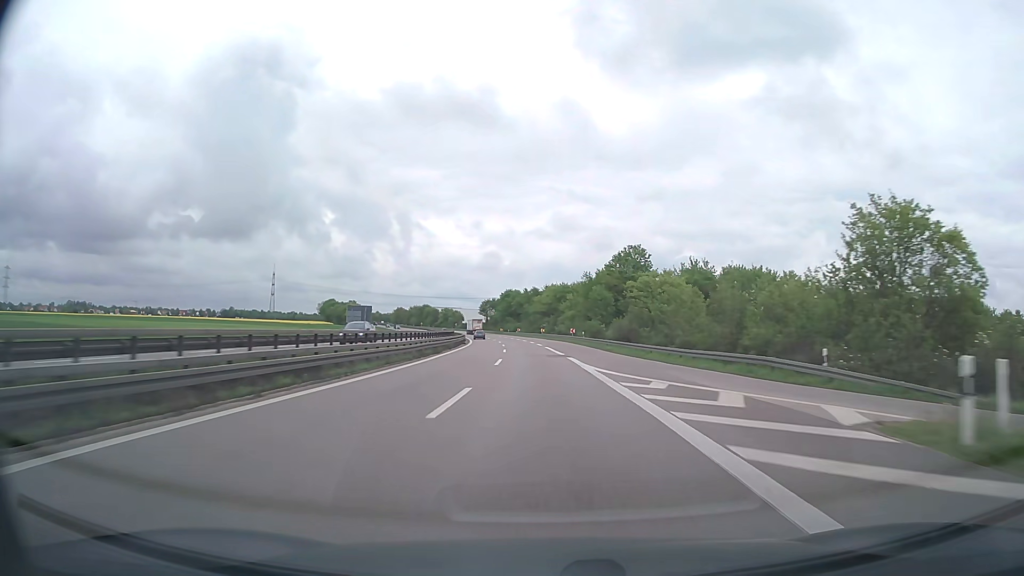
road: trunk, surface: asphalt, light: Day
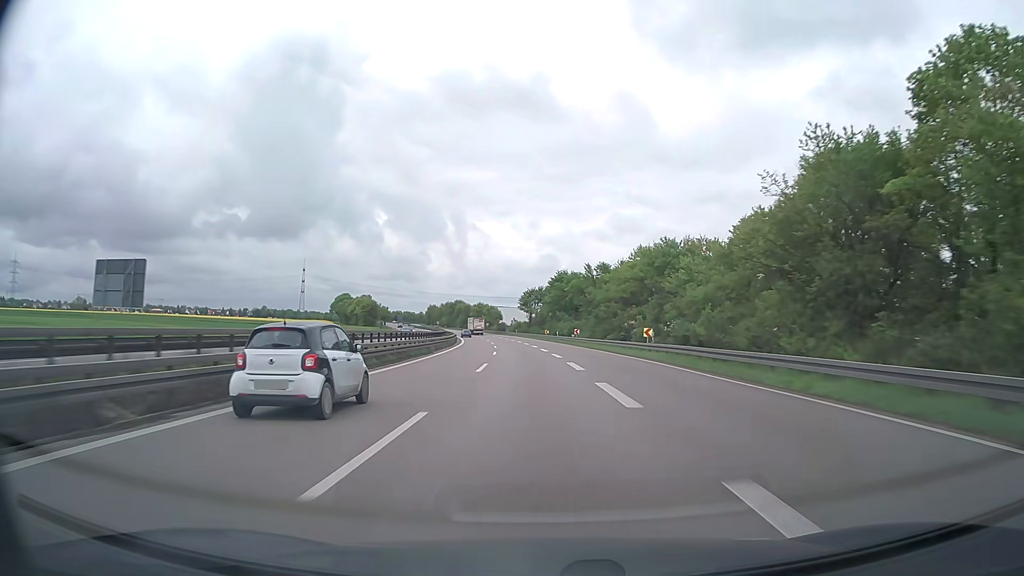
(-2.9, +77.4) m; -5°
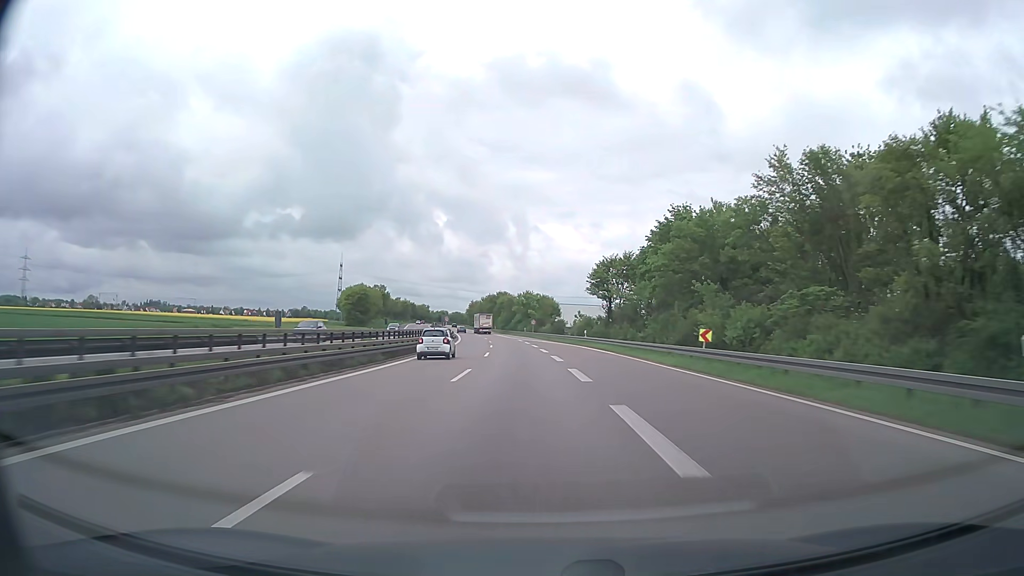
(-3.6, +77.4) m; -5°
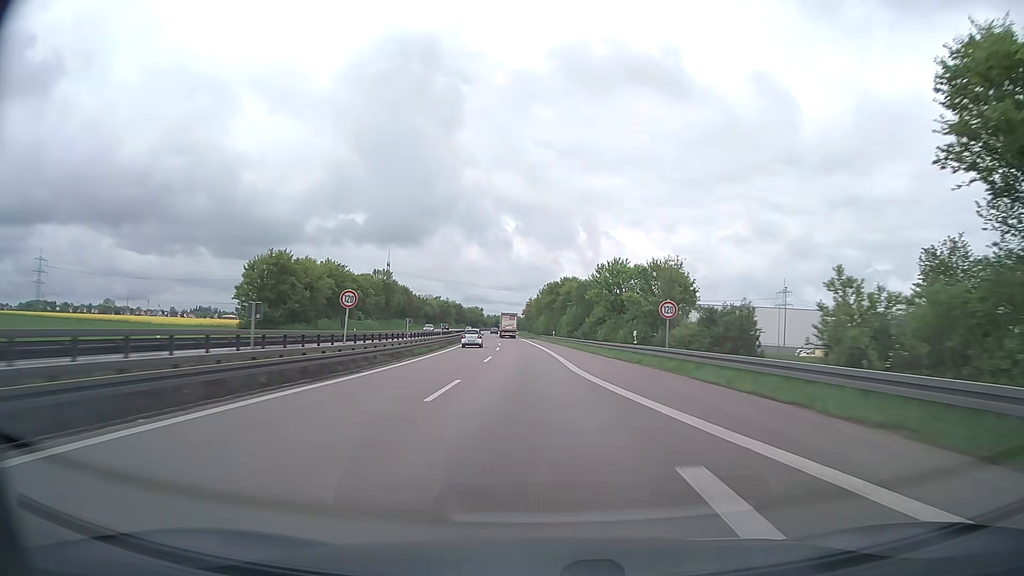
(-3.9, +77.3) m; -6°
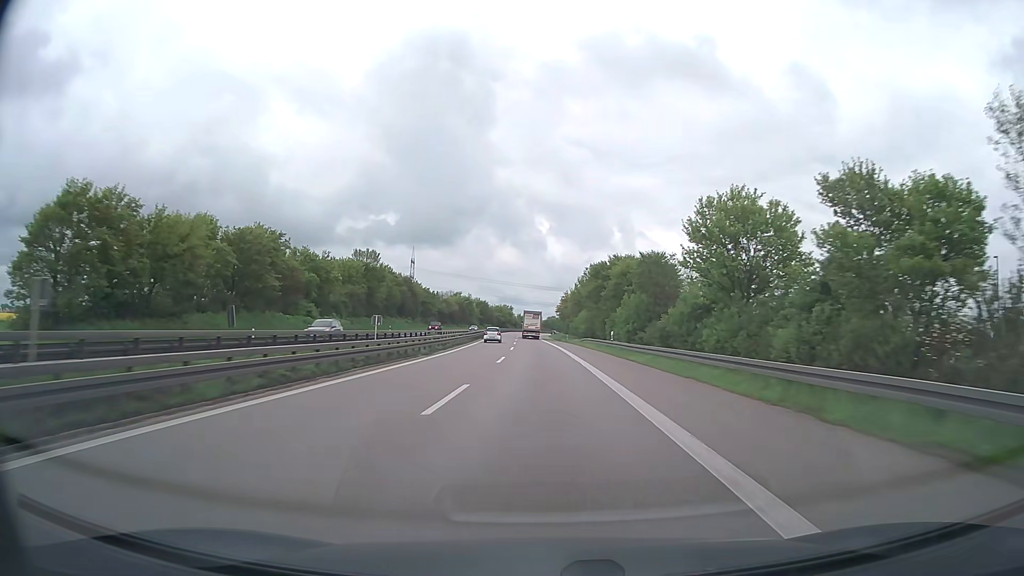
(-1.0, +38.6) m; -3°
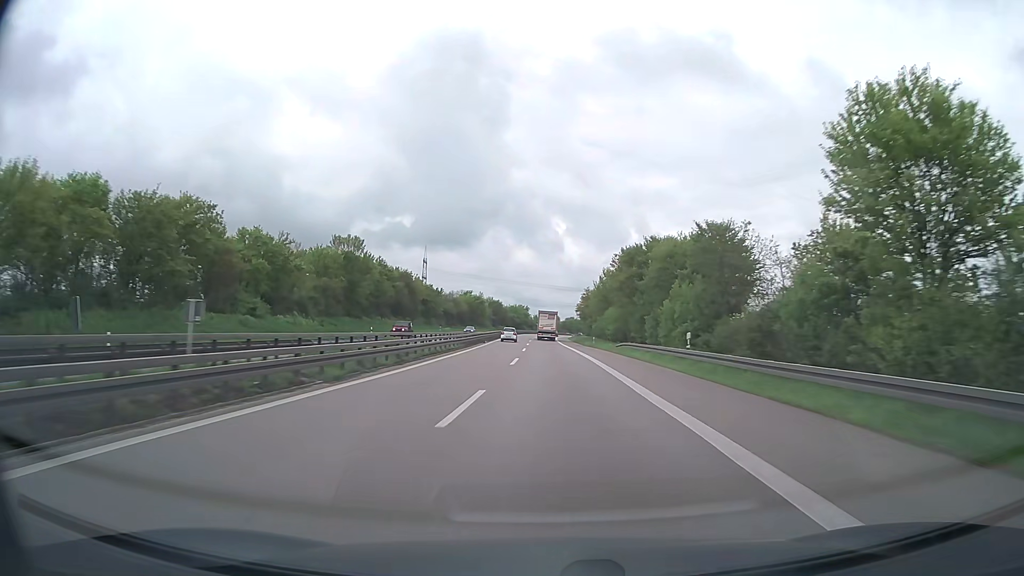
(-0.3, +19.3) m; -2°
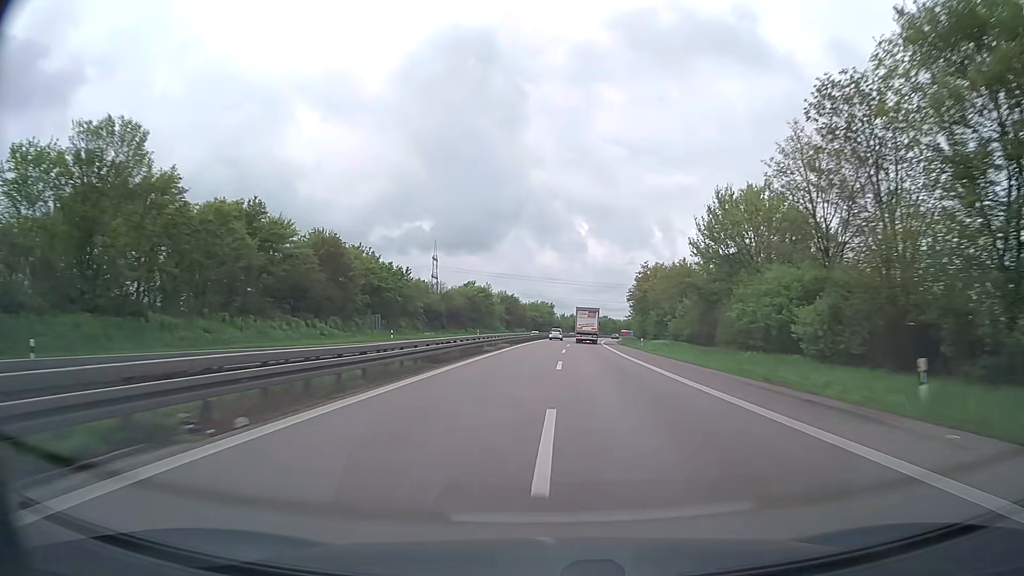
(-1.4, +57.9) m; -2°
